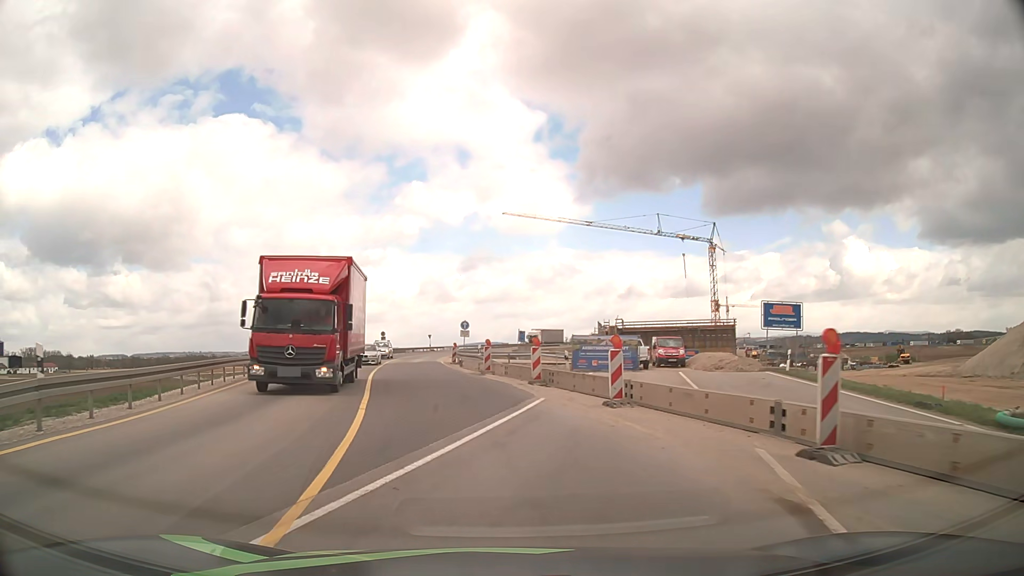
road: unclassified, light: Day
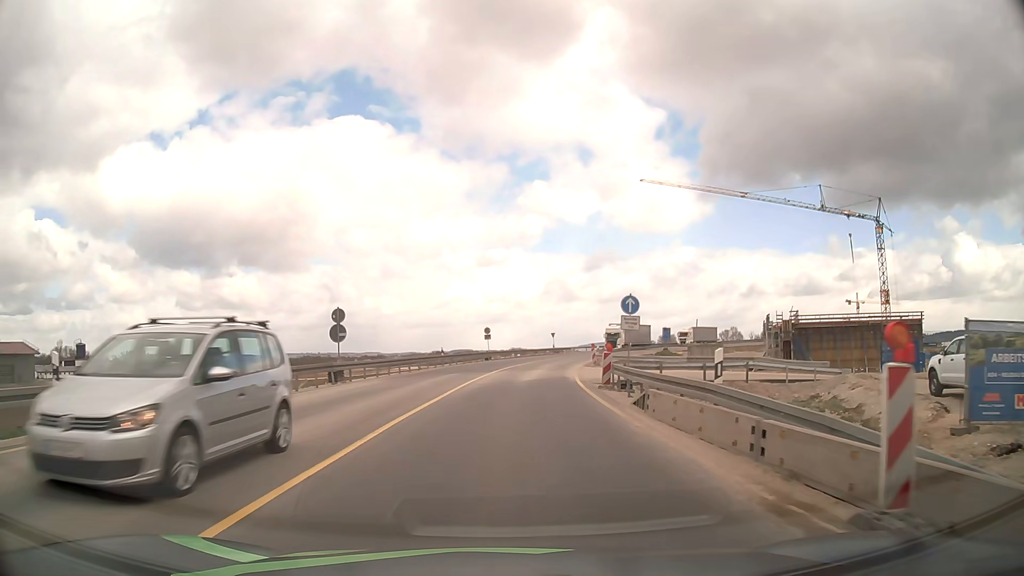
(-2.5, +24.5) m; -10°
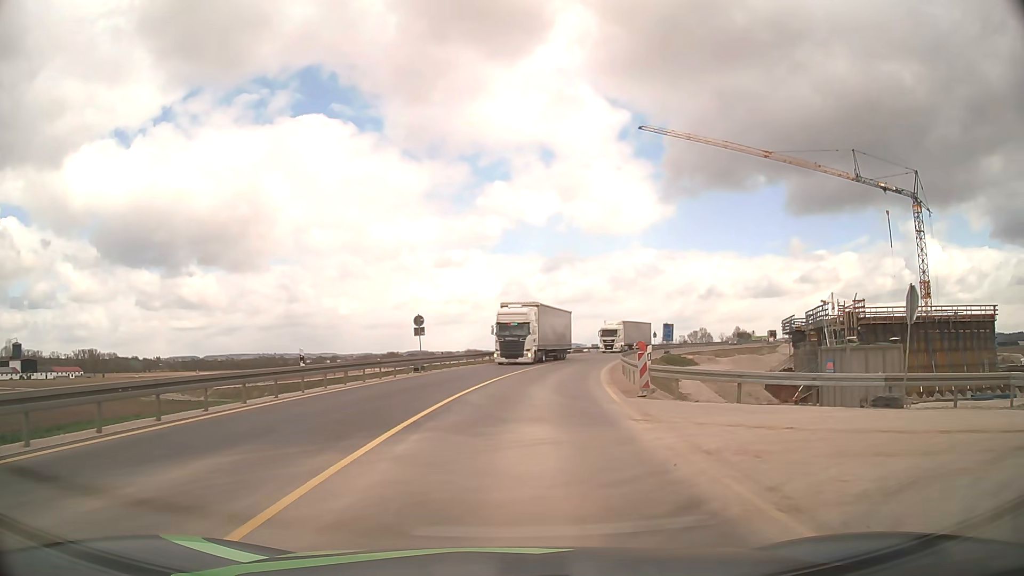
(+0.5, +25.2) m; +4°
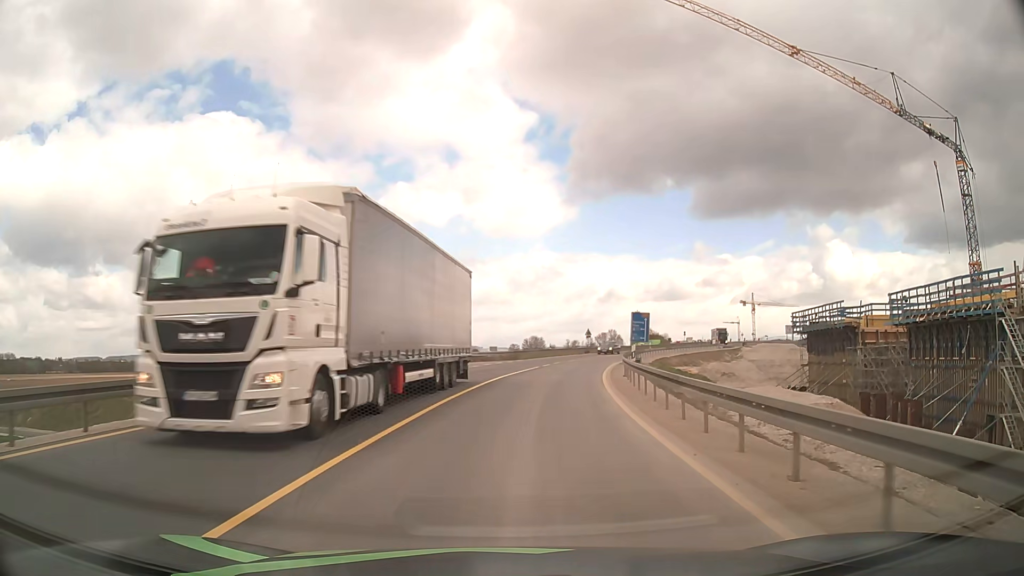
(+2.6, +33.5) m; +9°
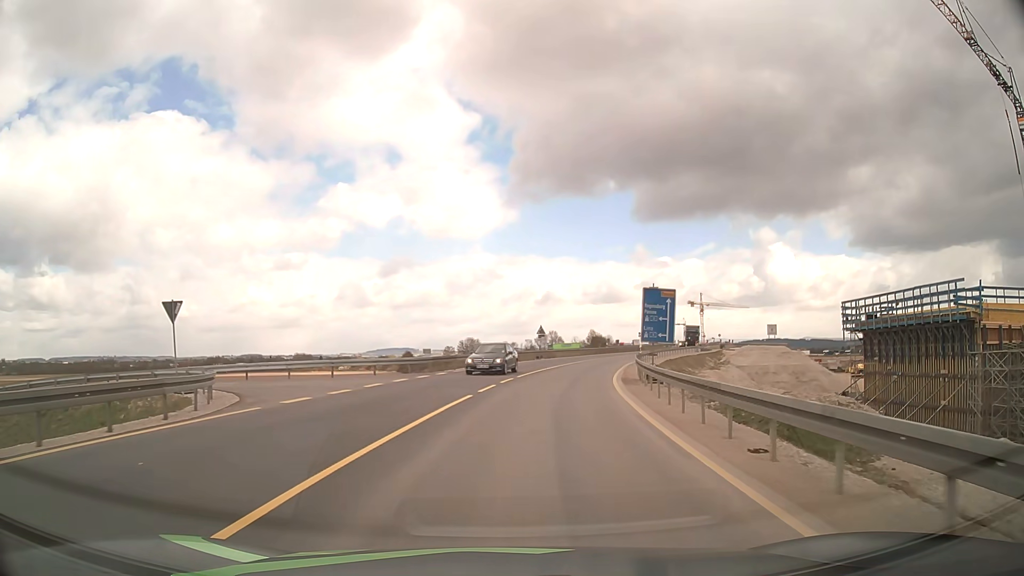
(+1.0, +21.1) m; +6°
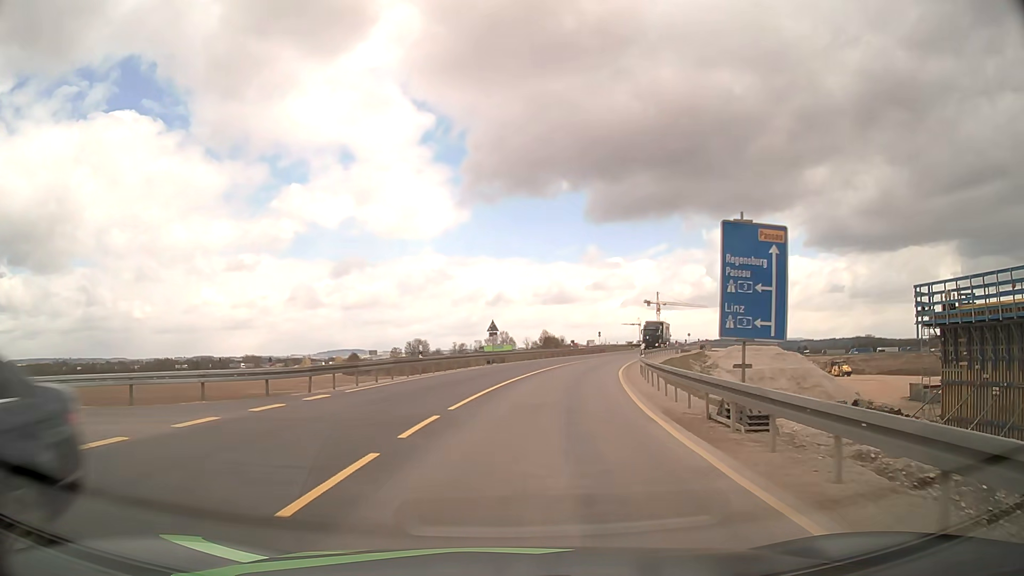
(+0.5, +14.1) m; +4°
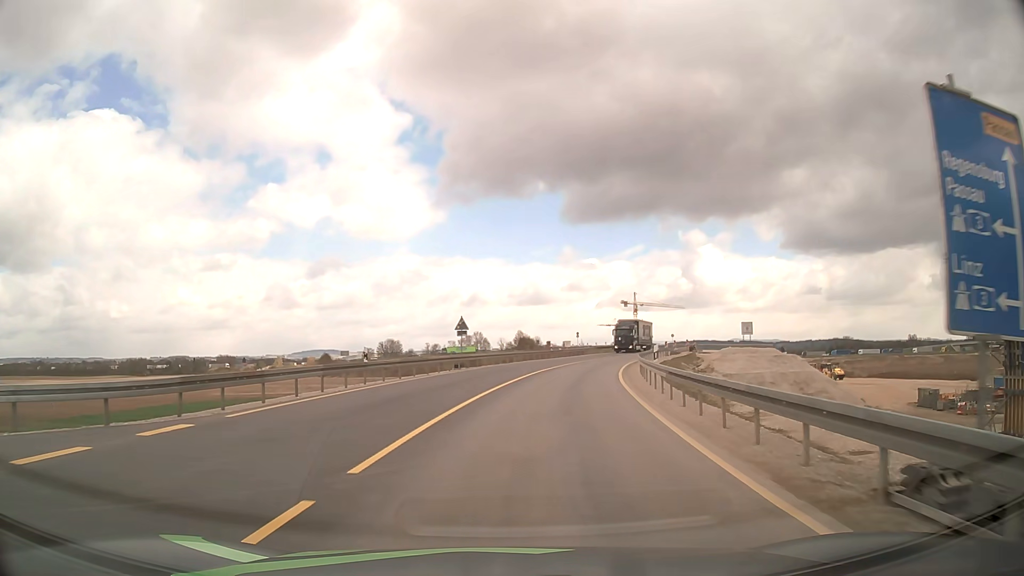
(+0.1, +7.0) m; +2°
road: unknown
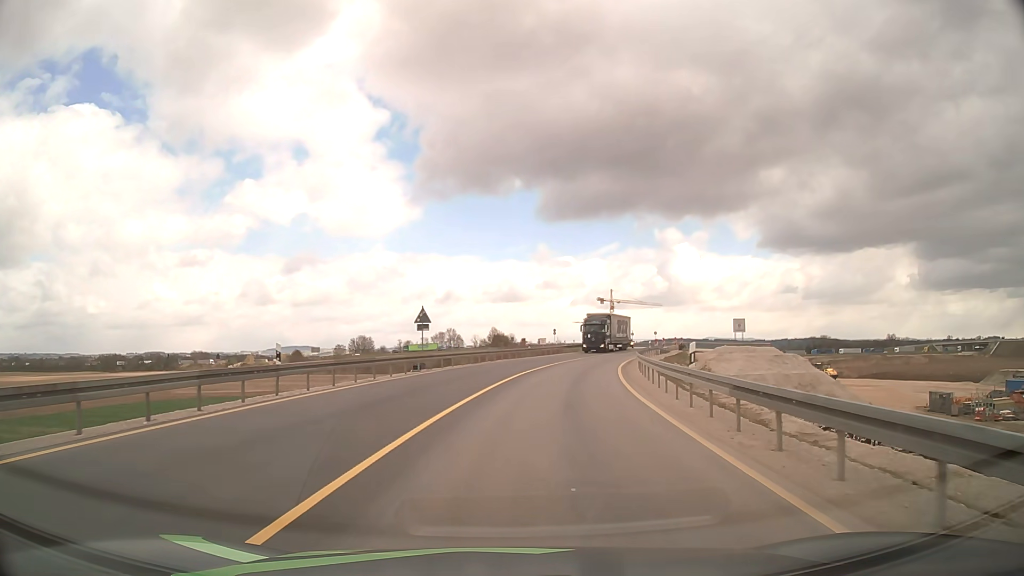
(+0.2, +7.0) m; +2°
(0, +10) (+1, +20) (+3, +30) (+5, +40) (+7, +49) (+10, +59) (+13, +69) (+16, +78) (+19, +88) (+21, +97) m
